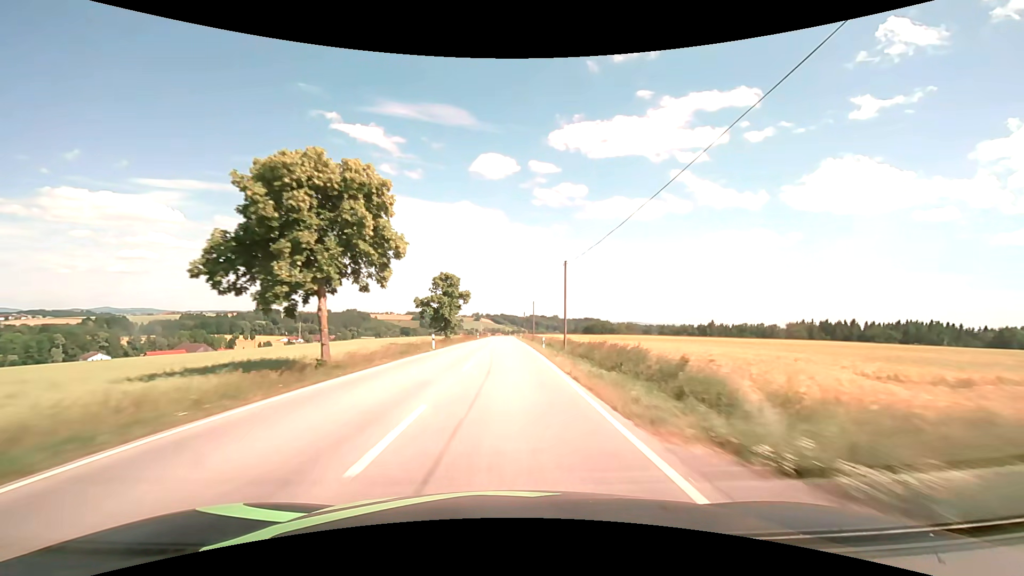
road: secondary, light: Day
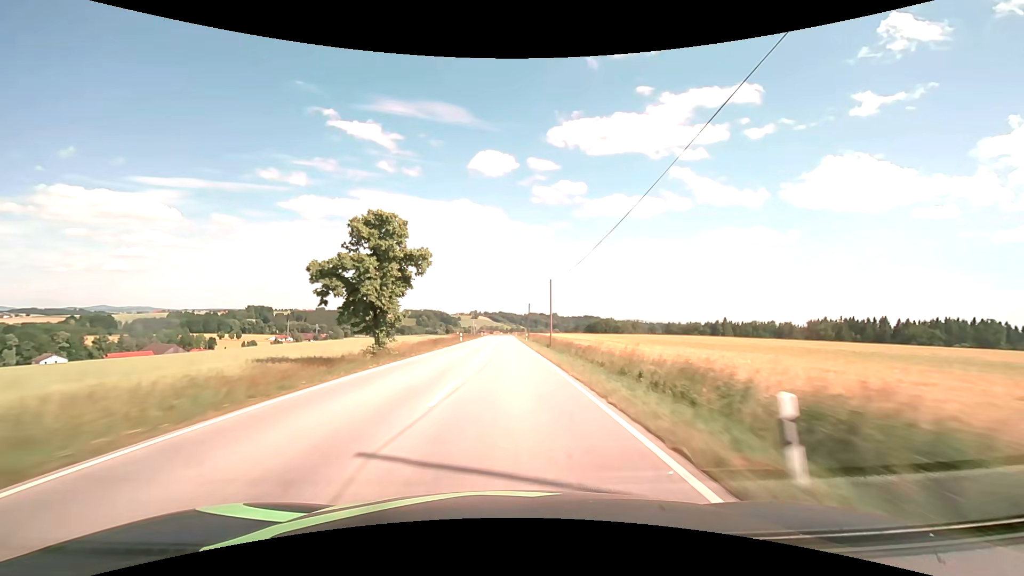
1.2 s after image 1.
(+0.1, +31.9) m; 0°
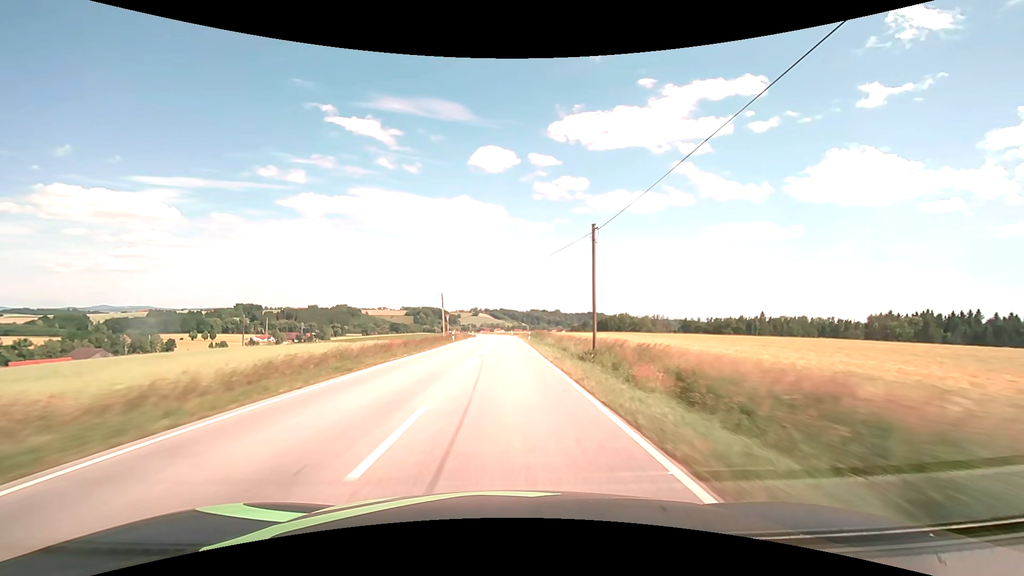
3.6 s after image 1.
(+0.1, +63.8) m; 0°
(0, +10) (0, +20) (0, +30) (0, +40) (0, +50) (0, +60) (0, +70) (-1, +80) (-1, +90) (-1, +100) m
